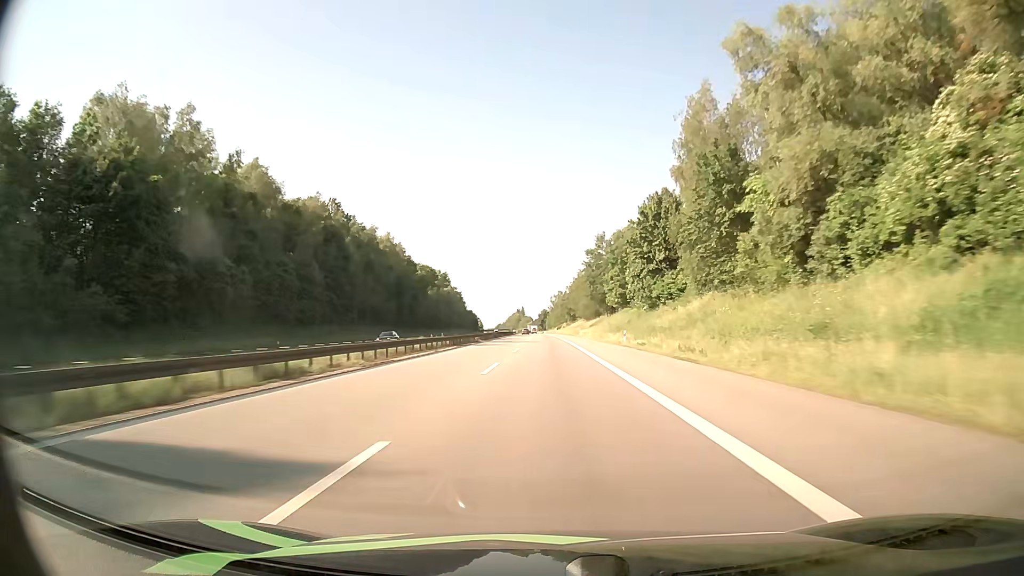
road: motorway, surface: asphalt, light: Day
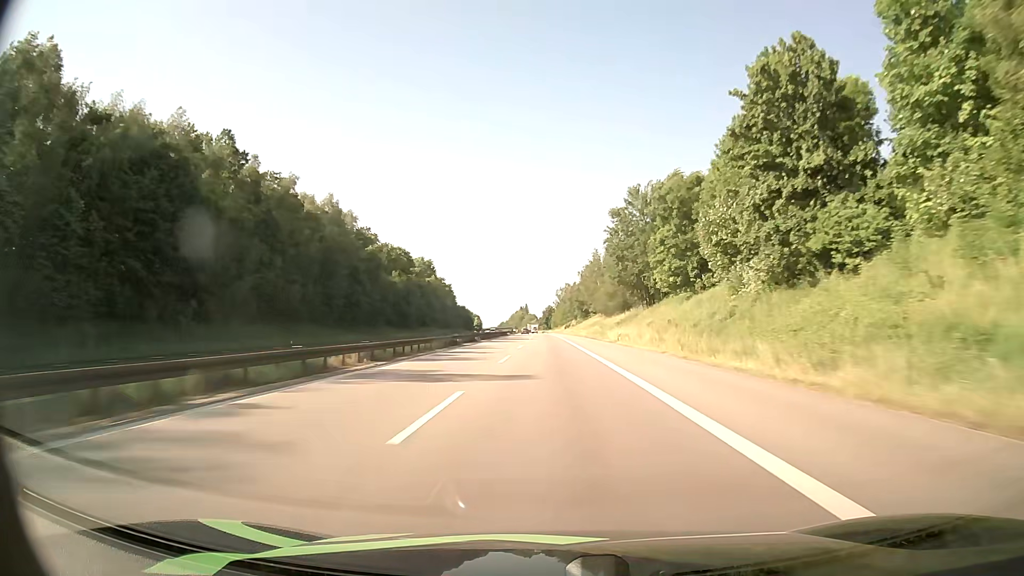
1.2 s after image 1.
(-0.1, +46.9) m; 0°
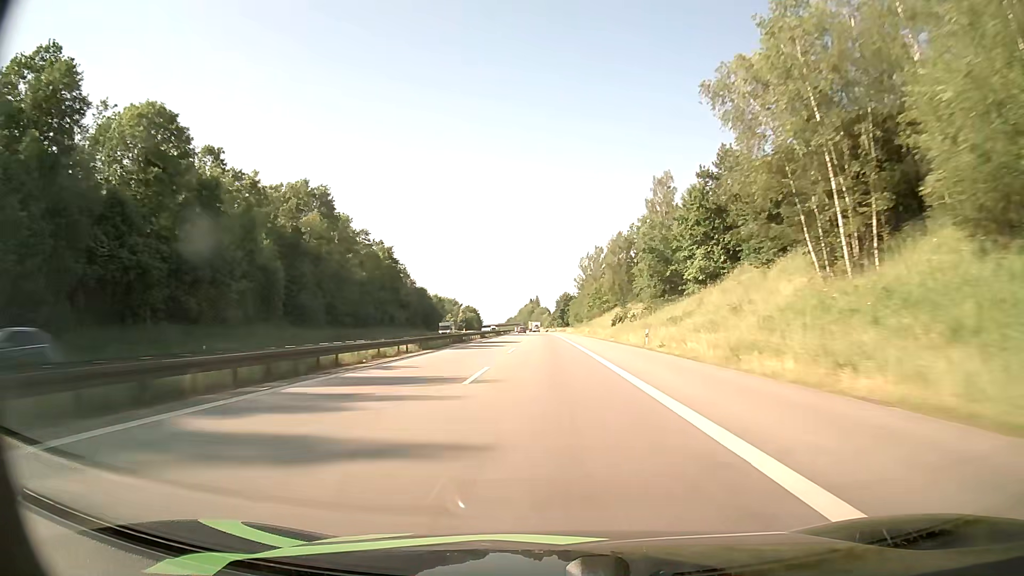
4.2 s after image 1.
(-1.2, +116.5) m; -1°
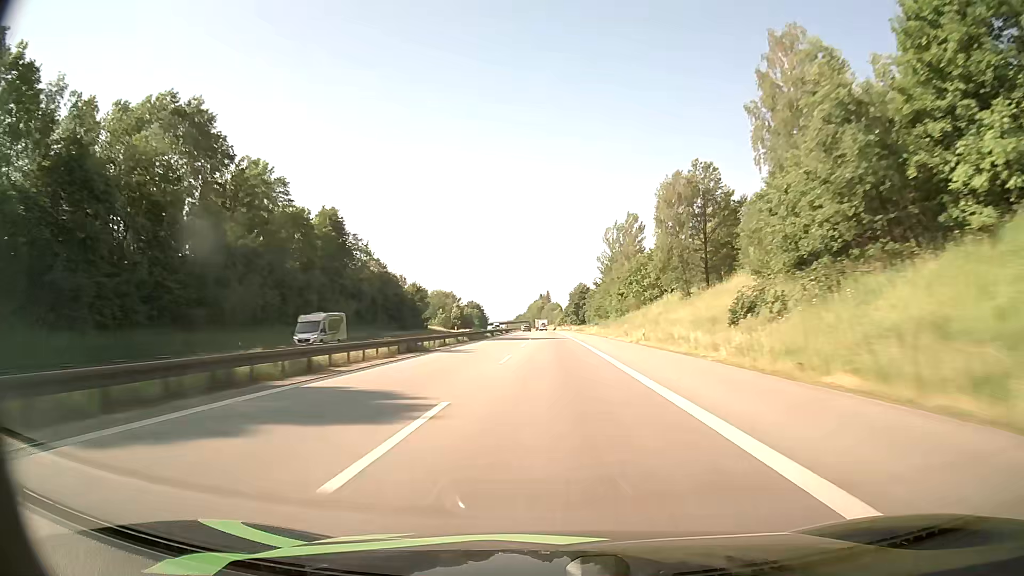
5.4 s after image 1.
(-0.4, +45.4) m; -1°
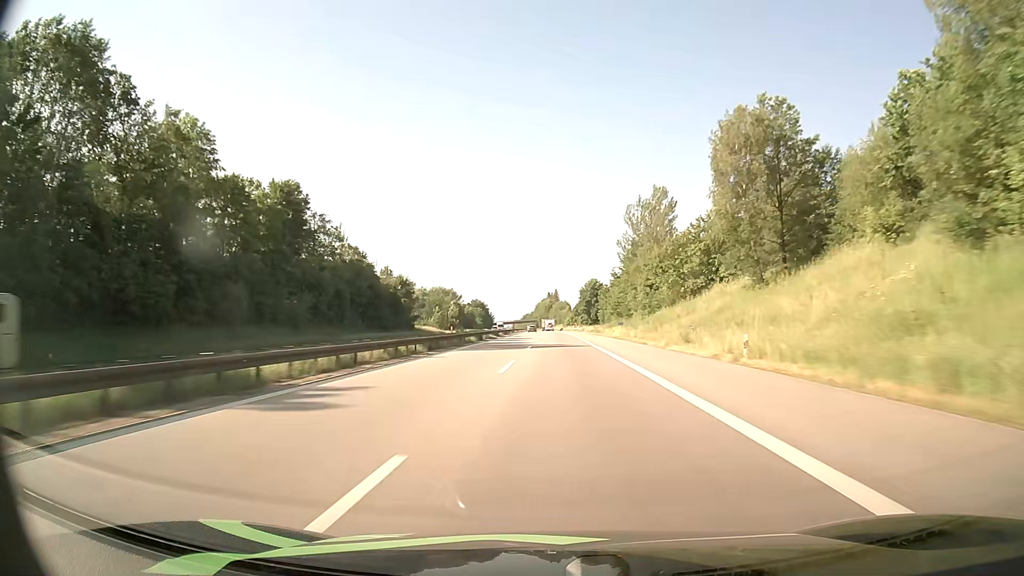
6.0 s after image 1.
(-0.1, +22.3) m; -1°
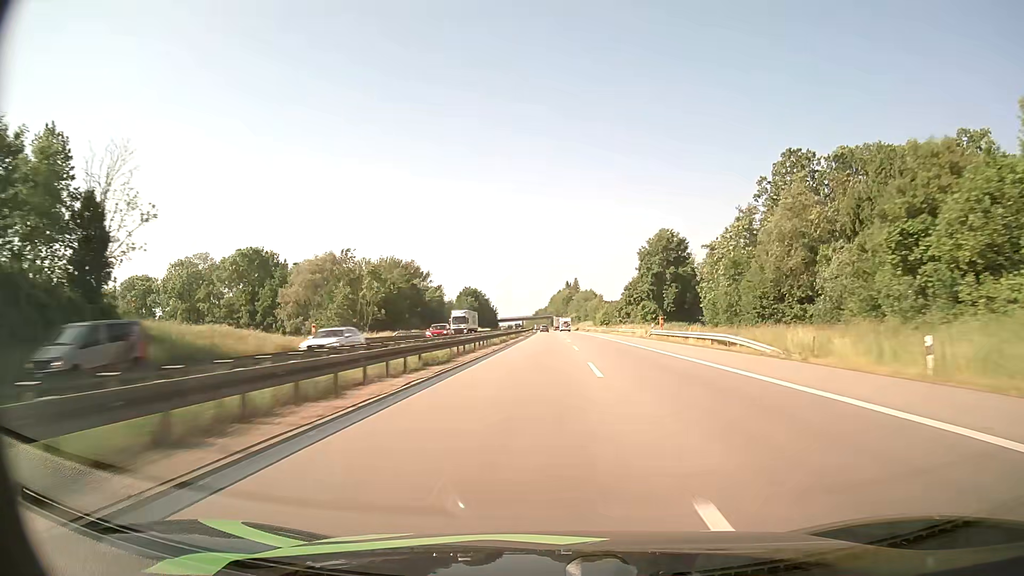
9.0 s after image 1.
(-2.1, +107.7) m; -1°
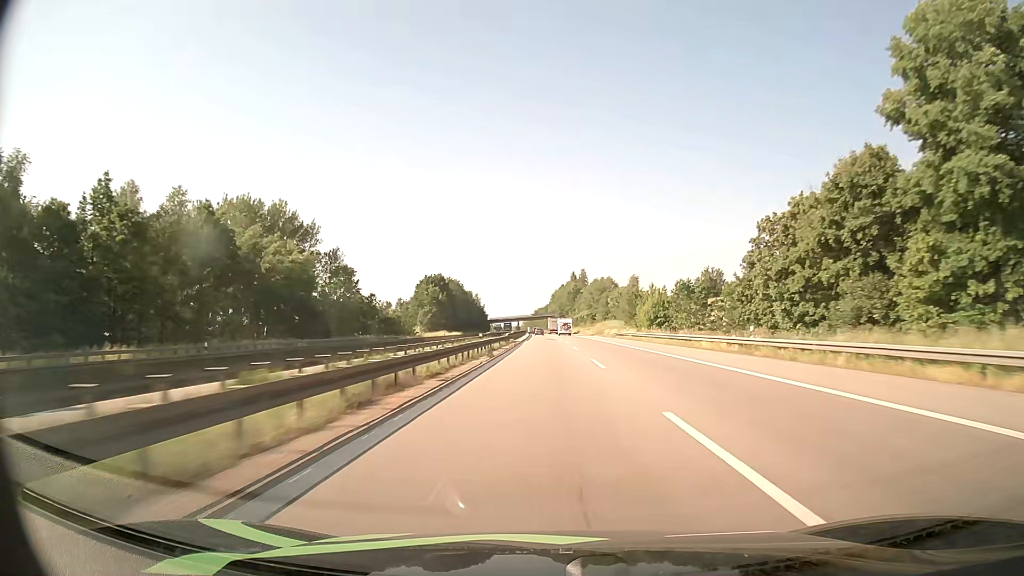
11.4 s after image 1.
(+0.2, +83.6) m; 0°
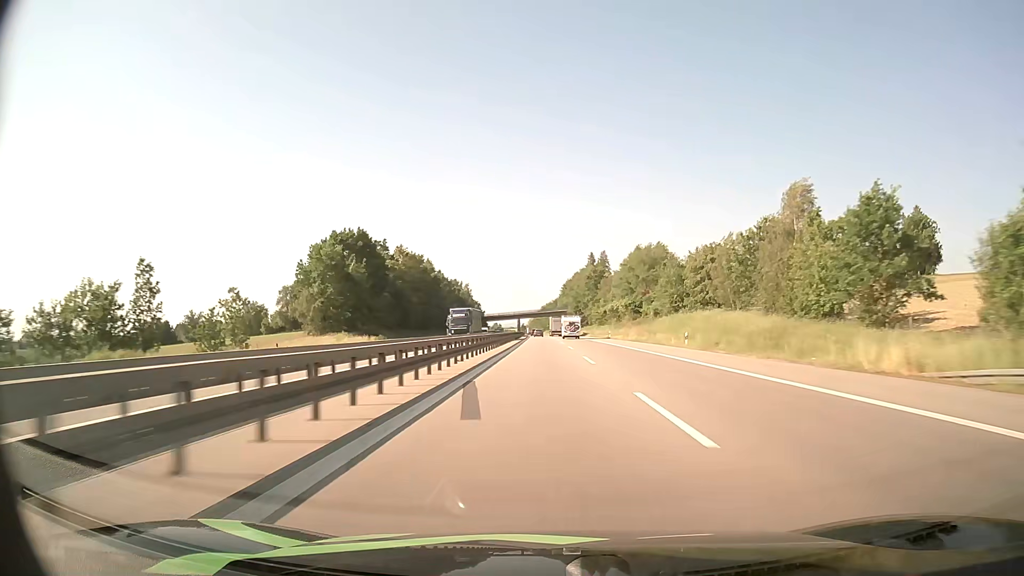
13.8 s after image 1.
(-0.5, +85.7) m; -1°
(0, +10) (0, +20) (0, +30) (0, +40) (0, +50) (0, +60) (0, +70) (-1, +80) (-1, +90) (-1, +100) m
